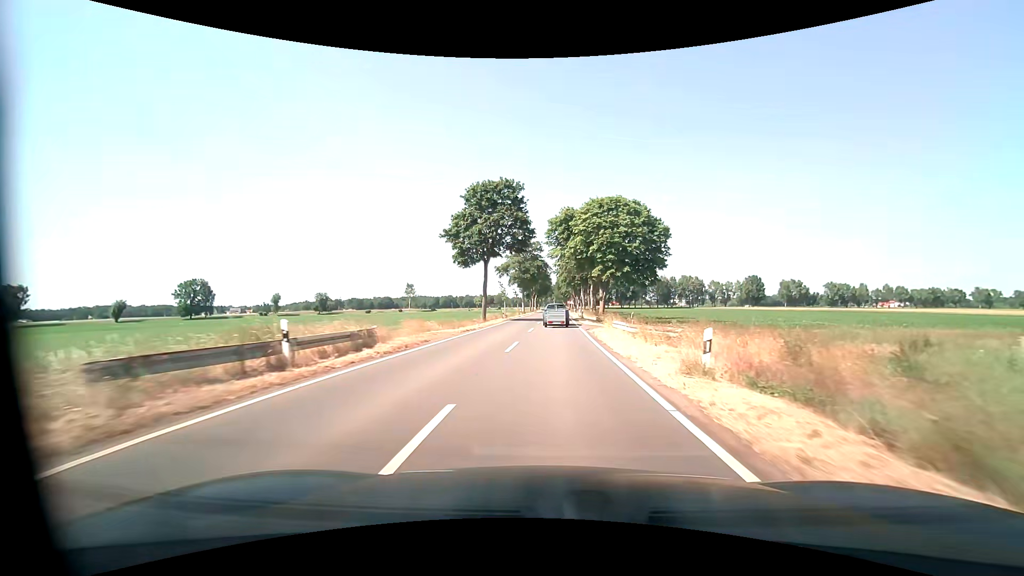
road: tertiary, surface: asphalt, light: Day
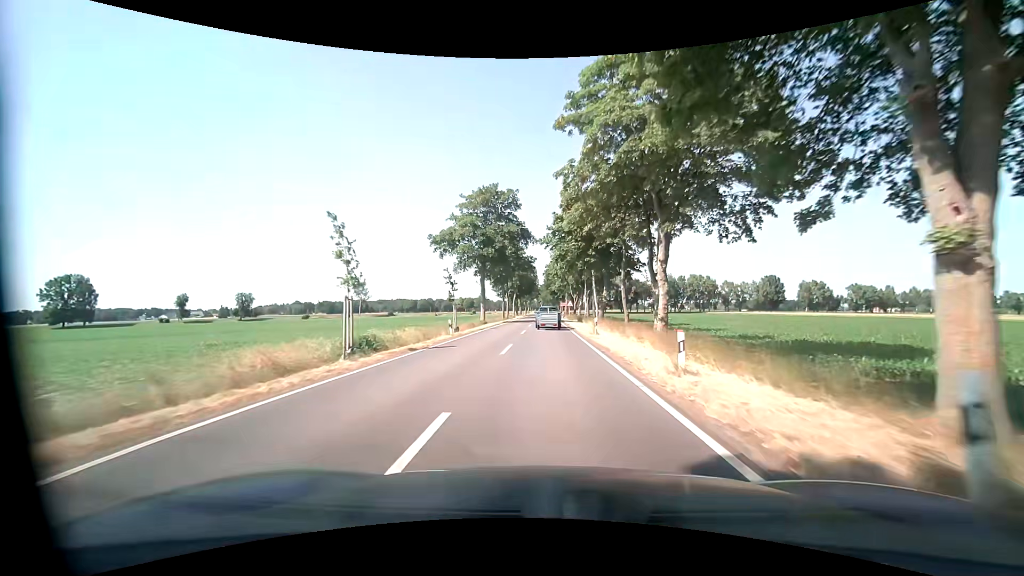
(+0.9, +48.4) m; +2°
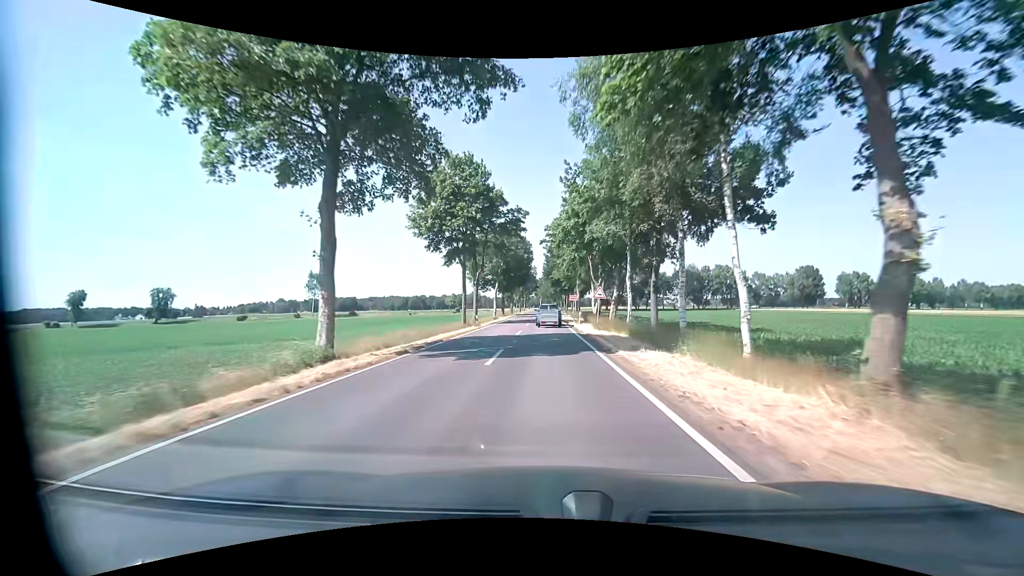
(0.0, +39.3) m; 0°
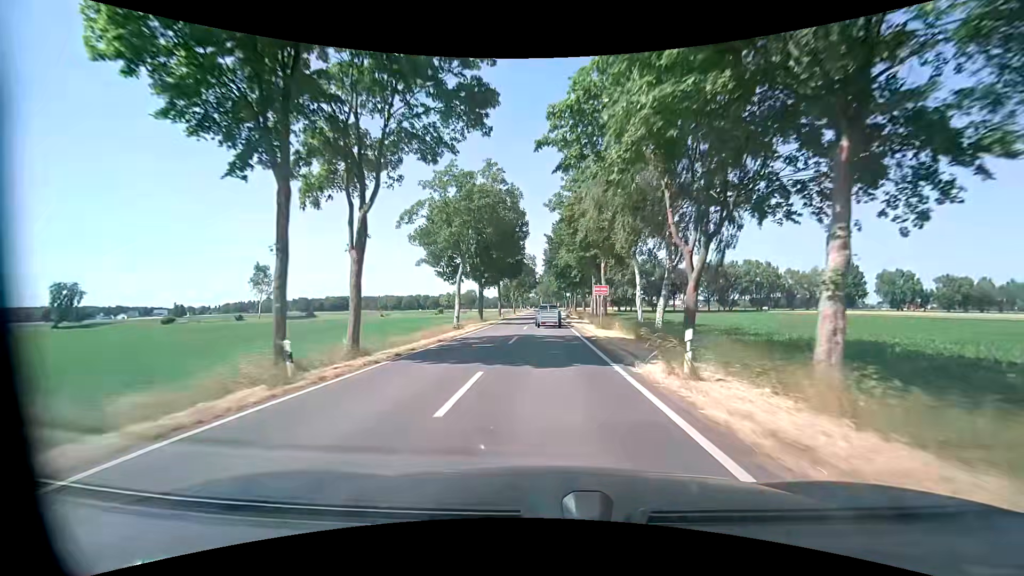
(0.0, +29.7) m; 0°
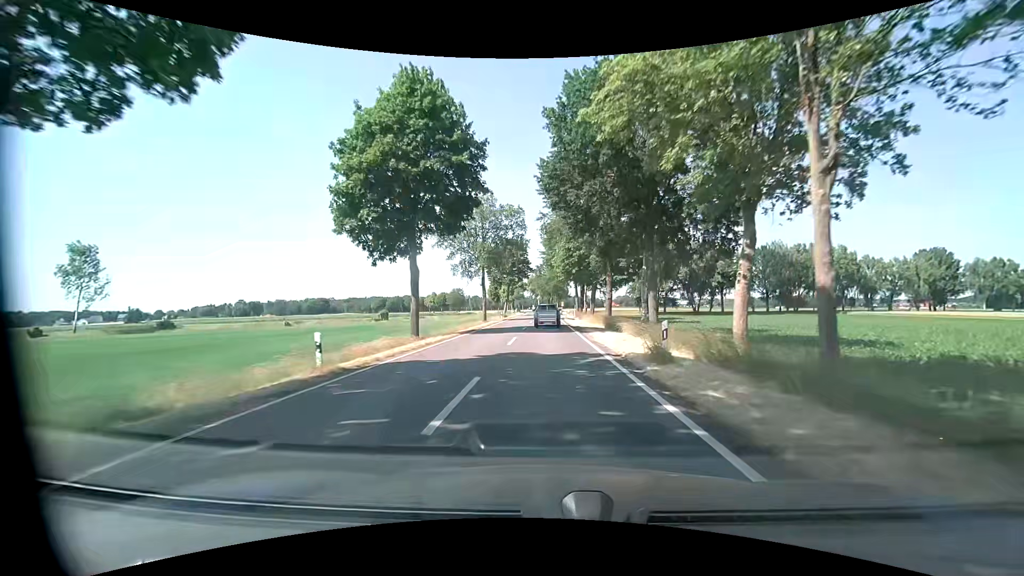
(+0.2, +49.5) m; 0°
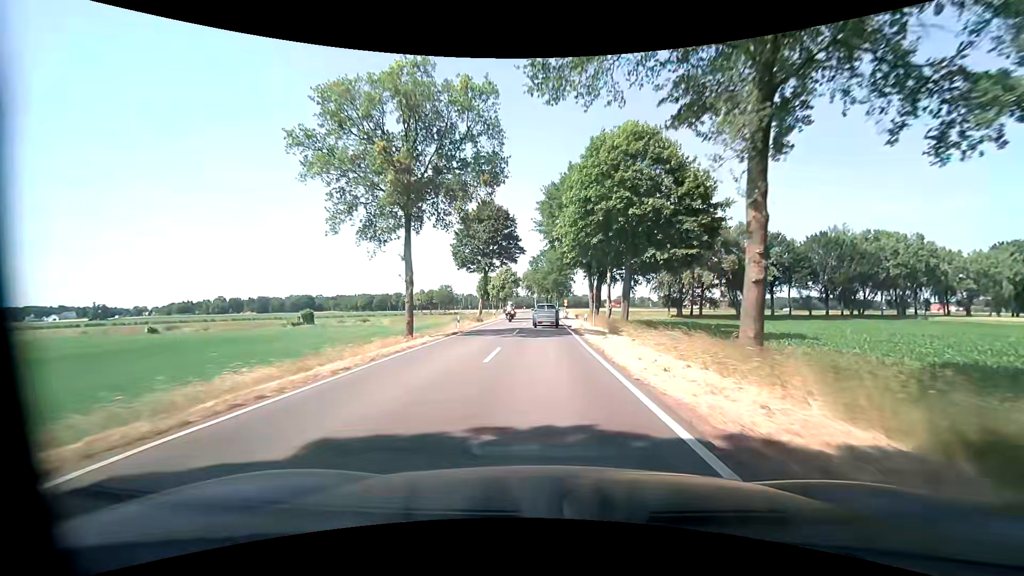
(+0.2, +29.5) m; 0°
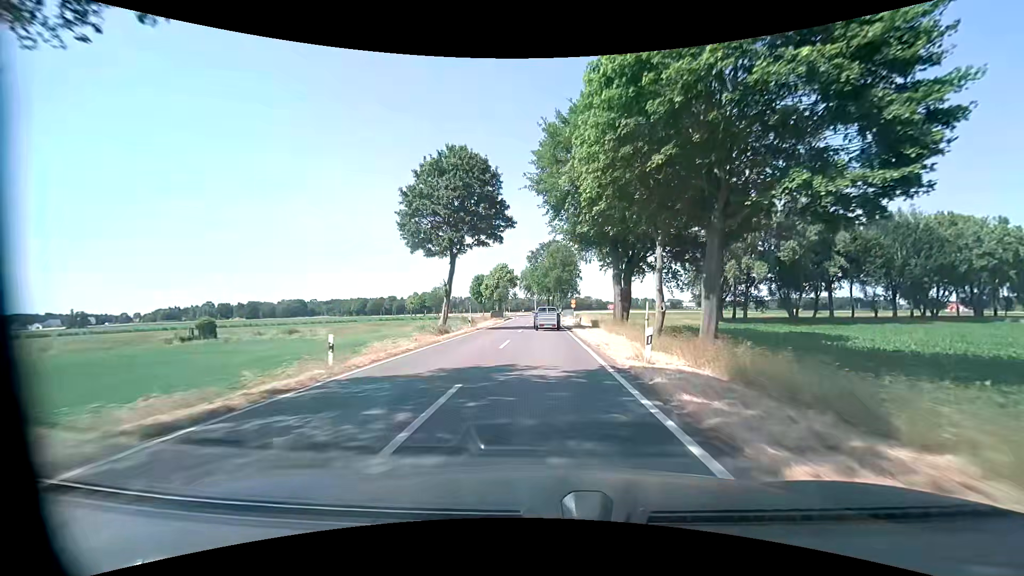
(+0.2, +19.7) m; +1°
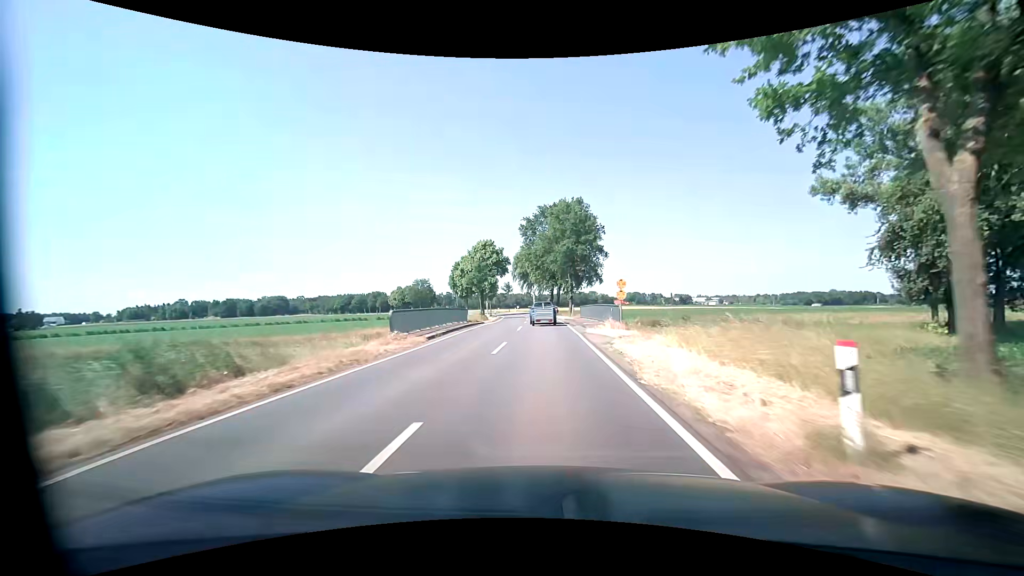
(-0.3, +39.3) m; -1°
(0, +10) (0, +20) (0, +30) (0, +40) (0, +50) (-1, +60) (-1, +70) (-2, +80) (-4, +90) (-5, +100) m
